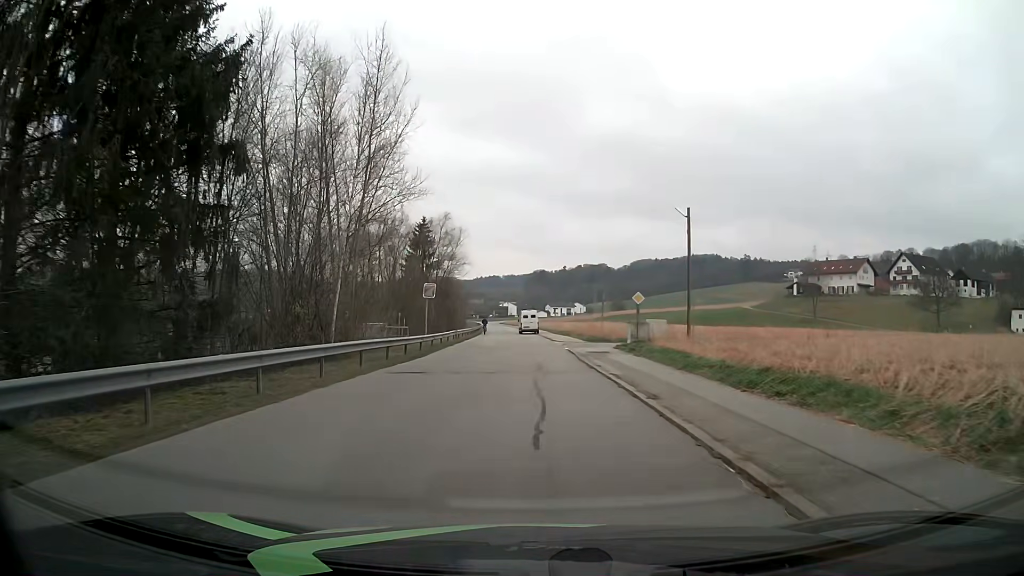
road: residential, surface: asphalt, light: Day
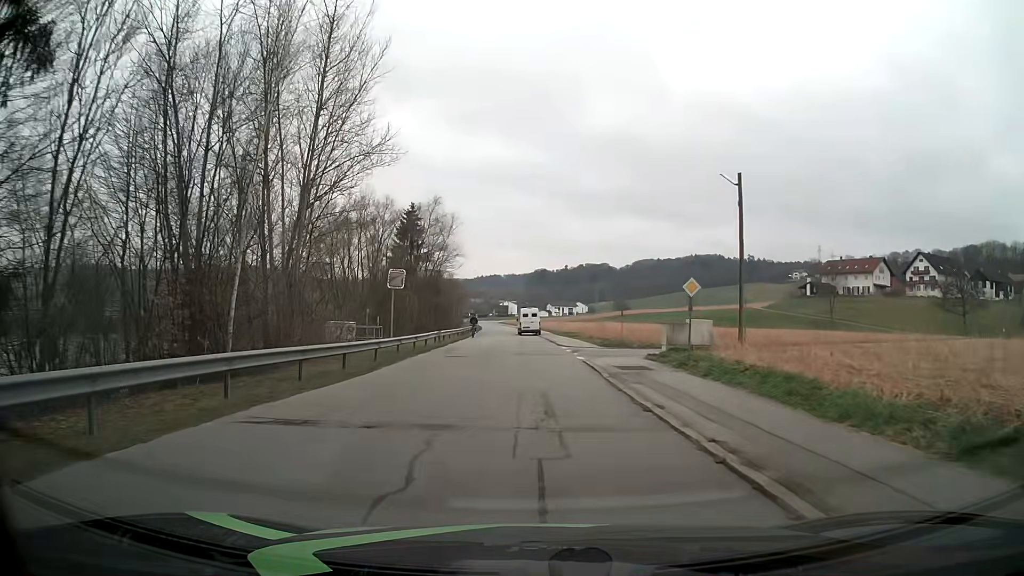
(0.0, +9.4) m; 0°
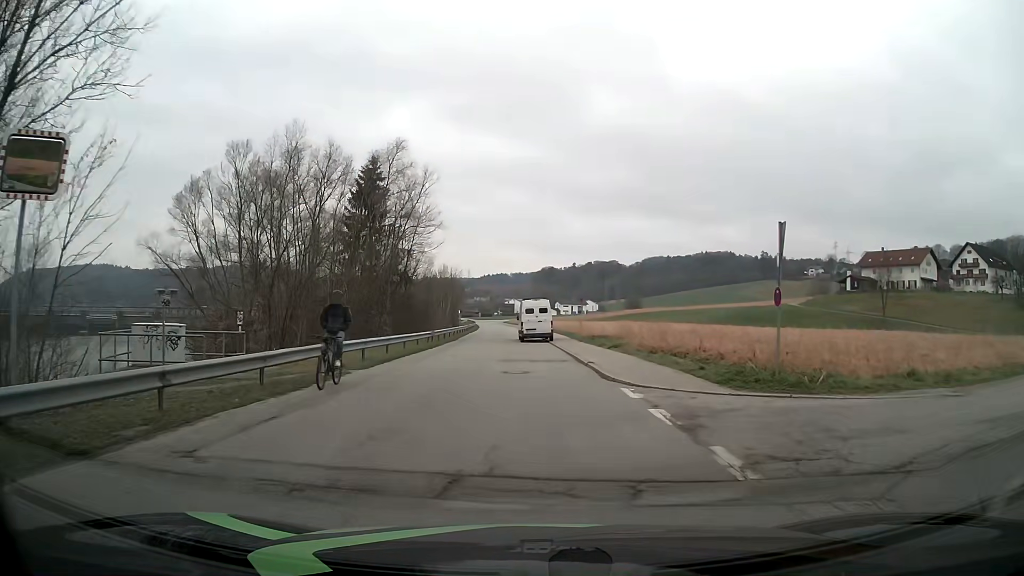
(0.0, +21.8) m; 0°
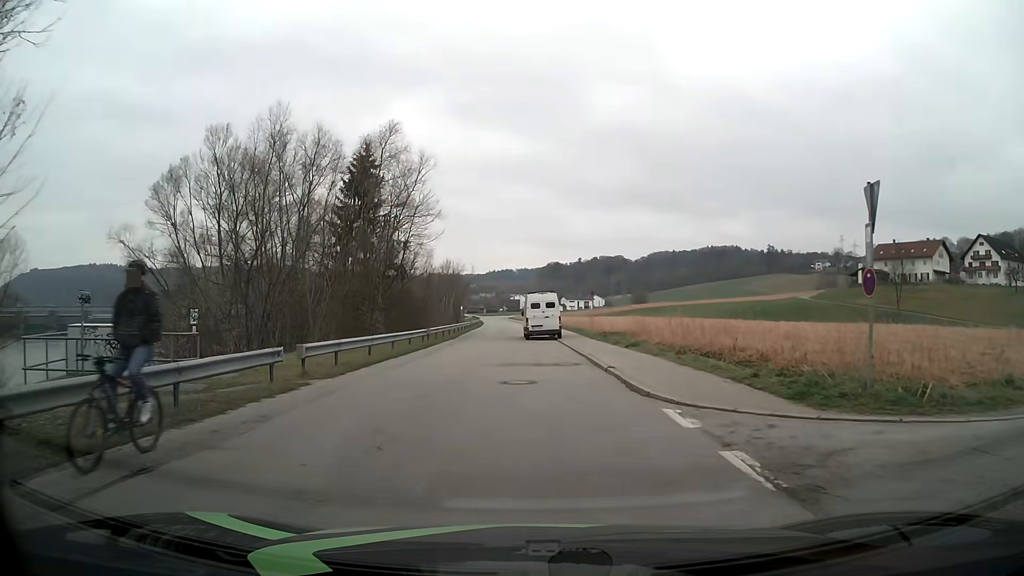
(0.0, +3.6) m; -1°
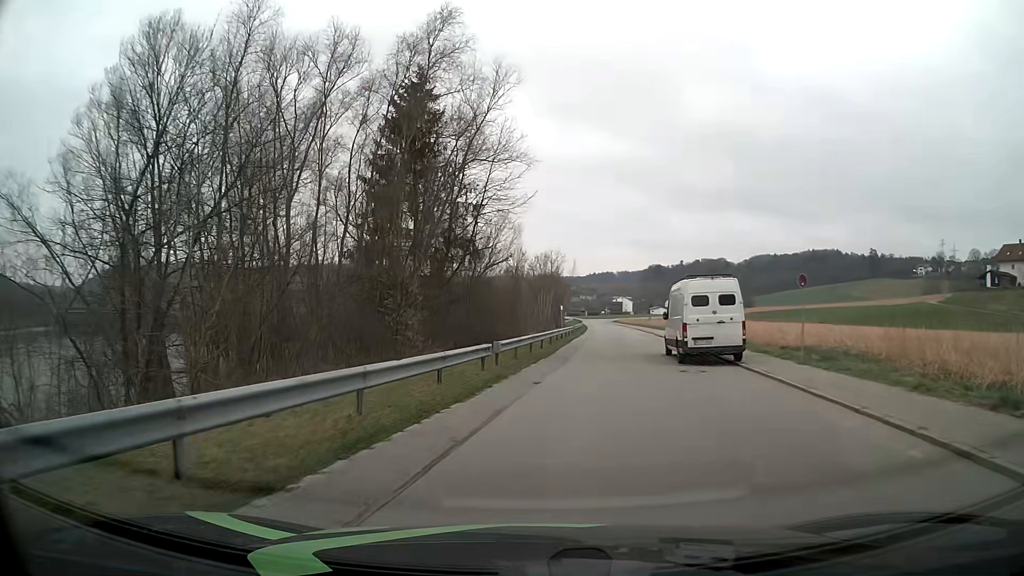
(-1.5, +17.3) m; -8°
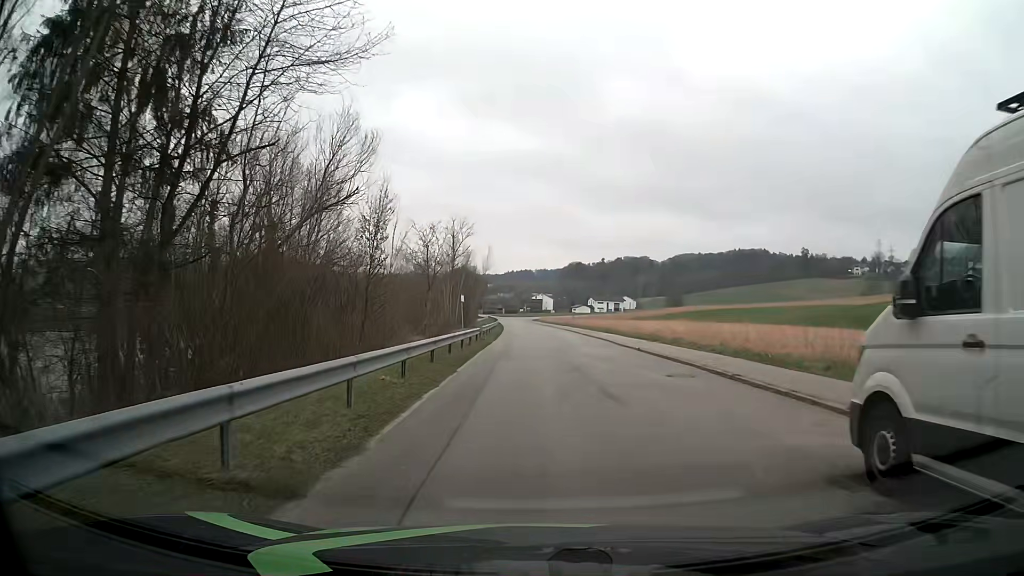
(+1.5, +20.9) m; +7°
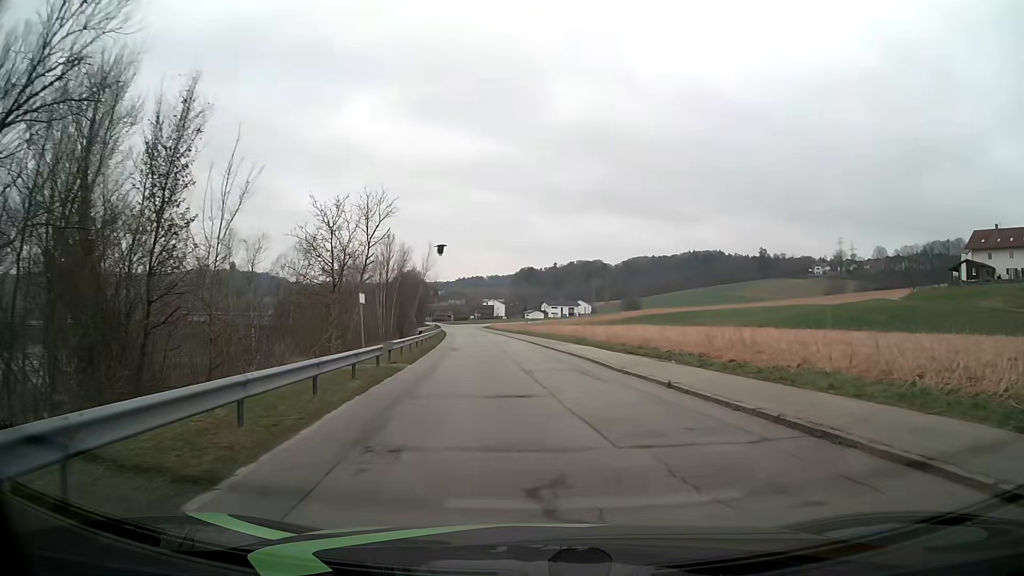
(+0.2, +13.2) m; +4°
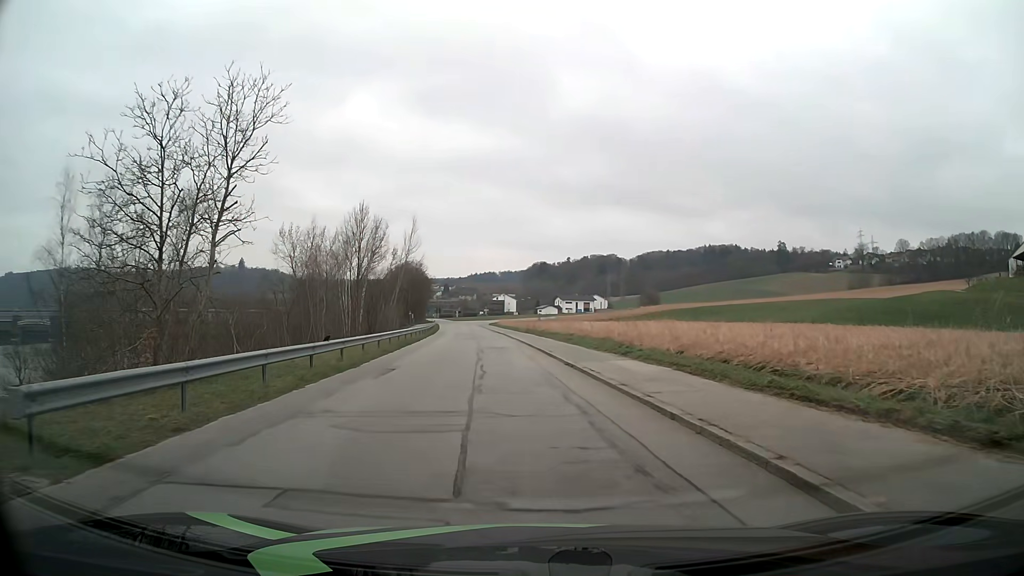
(+0.1, +18.1) m; -1°
(0, +10) (-1, +20) (-2, +30) (-3, +40) (-4, +50) (-5, +60) (-6, +70) (-7, +80) (-8, +90) (-9, +100) m
